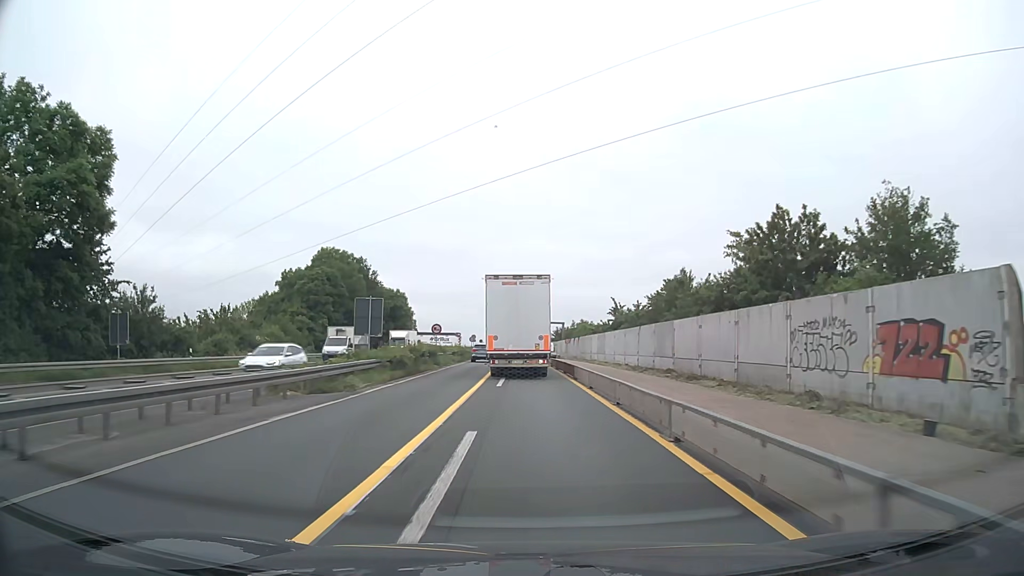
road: trunk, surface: asphalt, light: Day
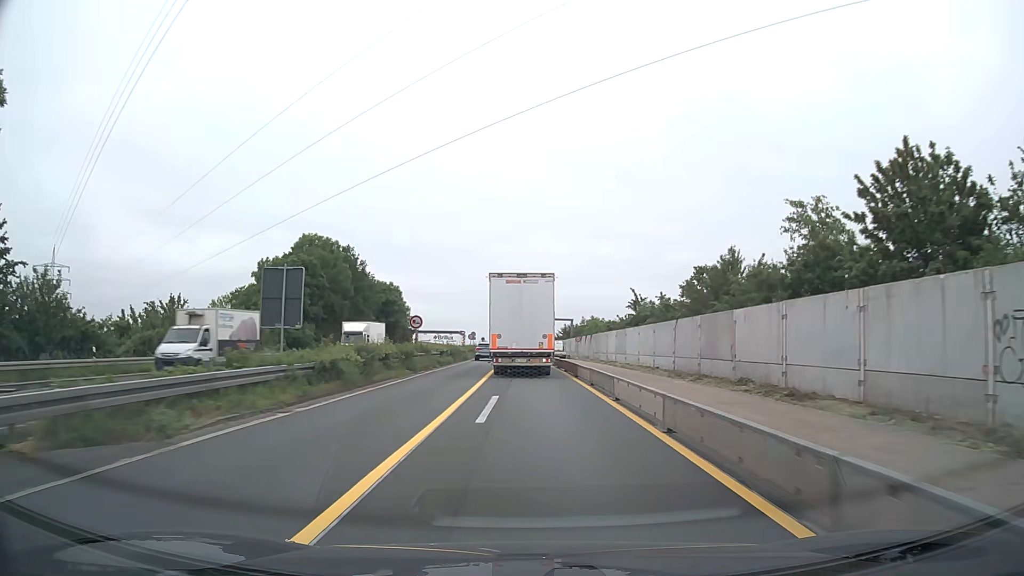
(-0.1, +11.3) m; -1°
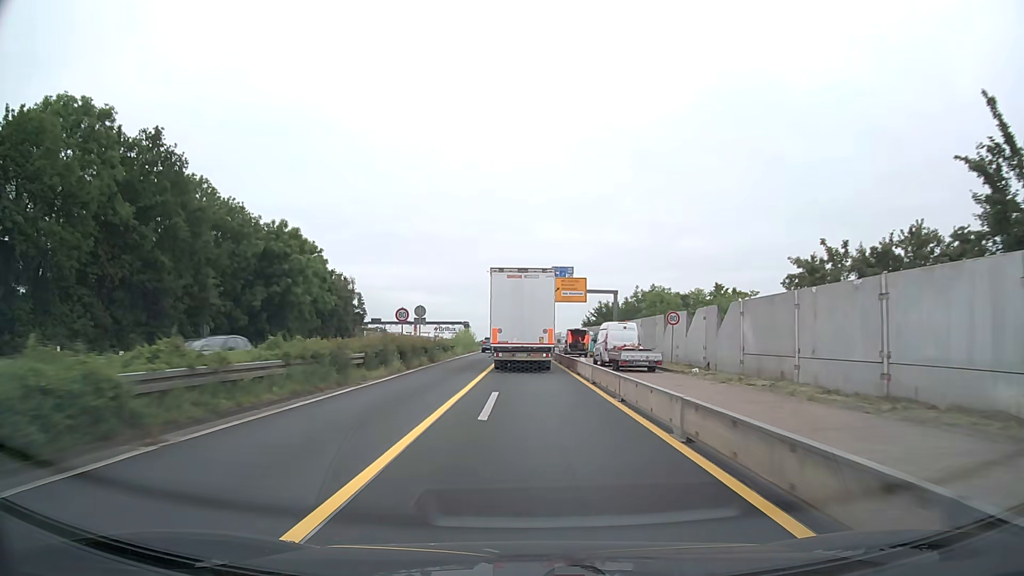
(-0.4, +55.7) m; -1°
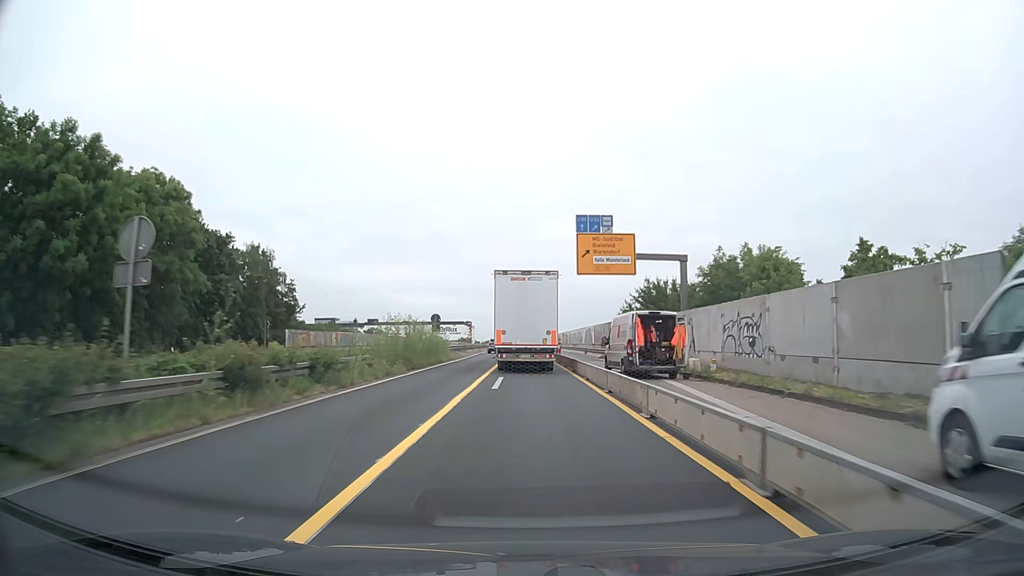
(-0.2, +33.2) m; 0°
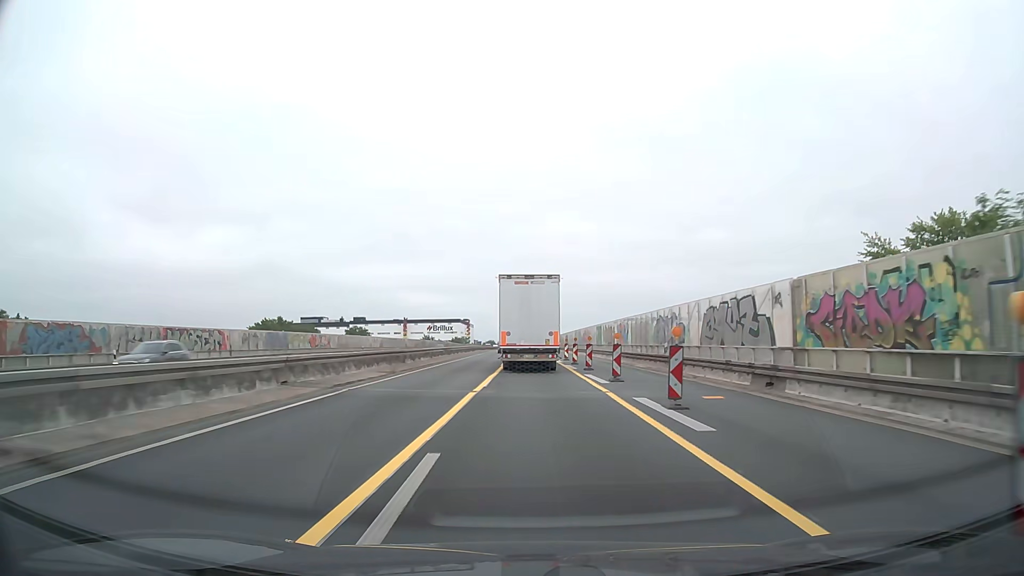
(-0.4, +55.1) m; -1°
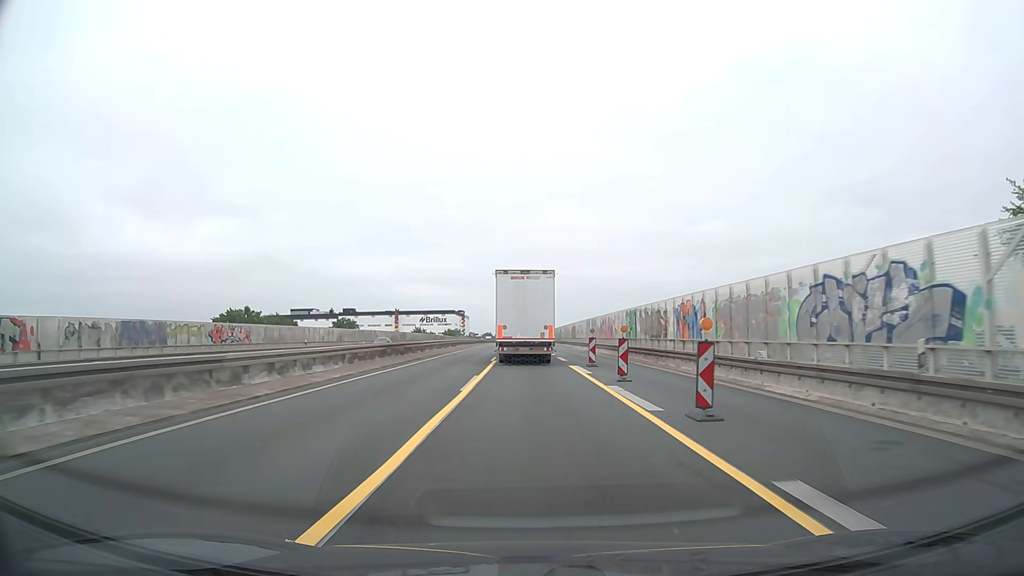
(+0.1, +22.2) m; 0°
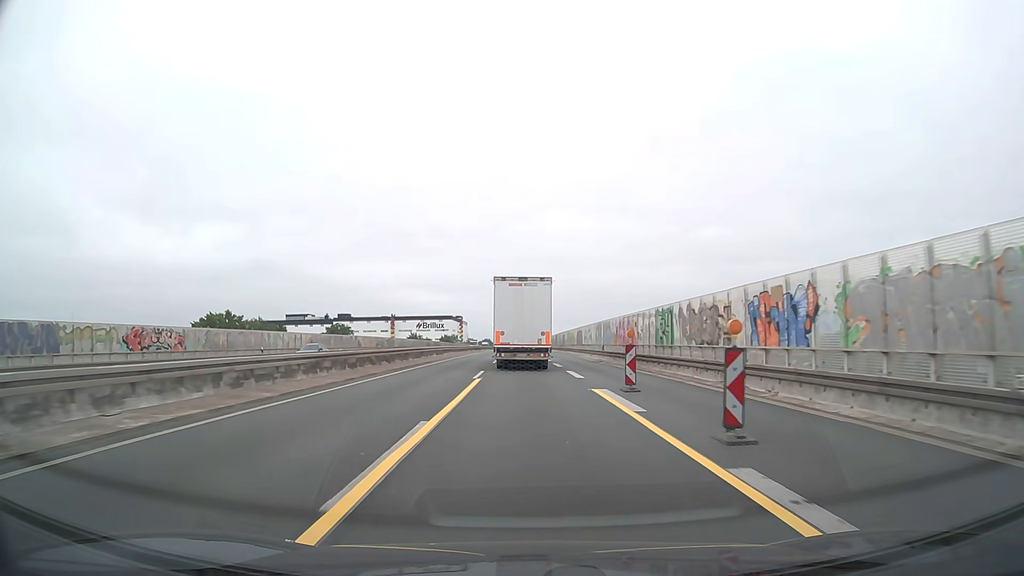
(0.0, +11.2) m; 0°
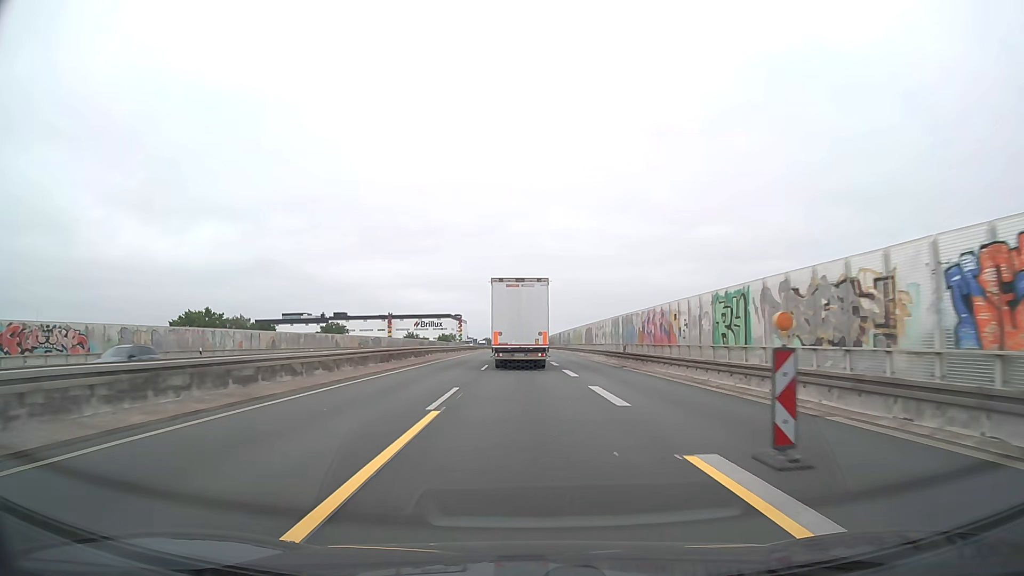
(0.0, +11.3) m; 0°
(0, +10) (0, +20) (0, +30) (0, +40) (0, +50) (0, +60) (0, +70) (-1, +80) (-1, +90) (-1, +100) m
